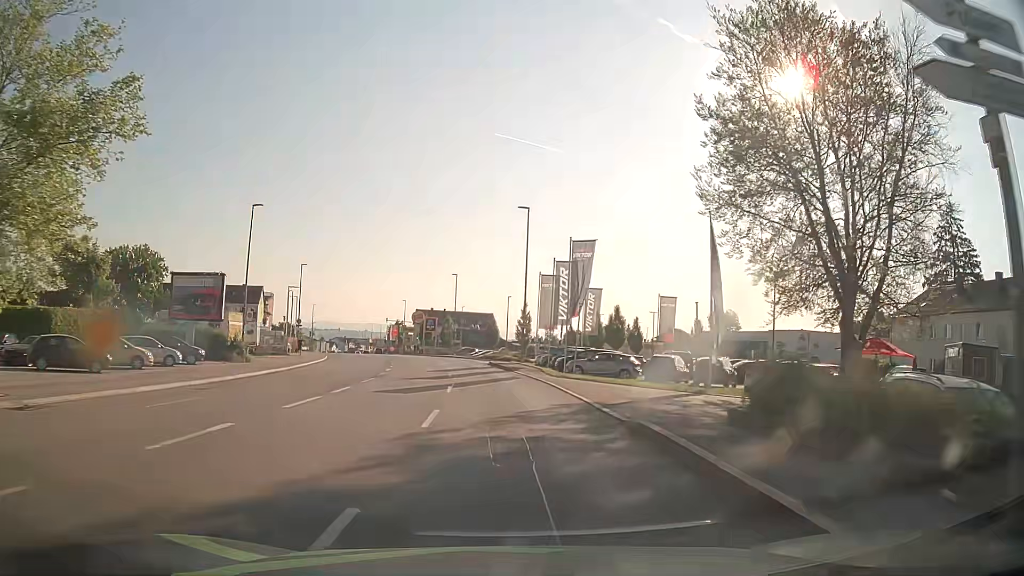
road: tertiary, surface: asphalt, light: Day
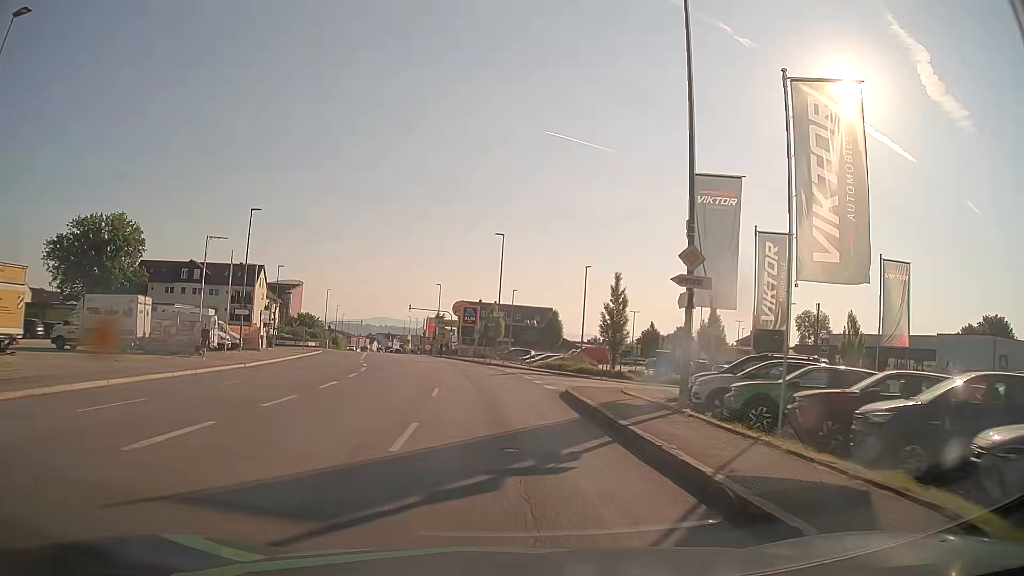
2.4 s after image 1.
(-1.1, +30.4) m; -5°
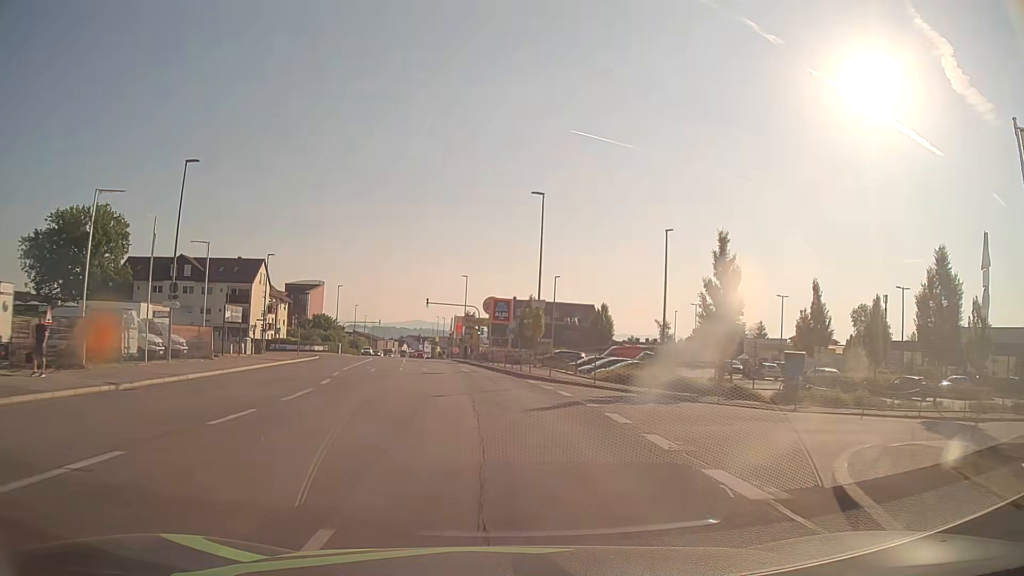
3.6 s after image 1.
(-0.4, +15.3) m; -3°
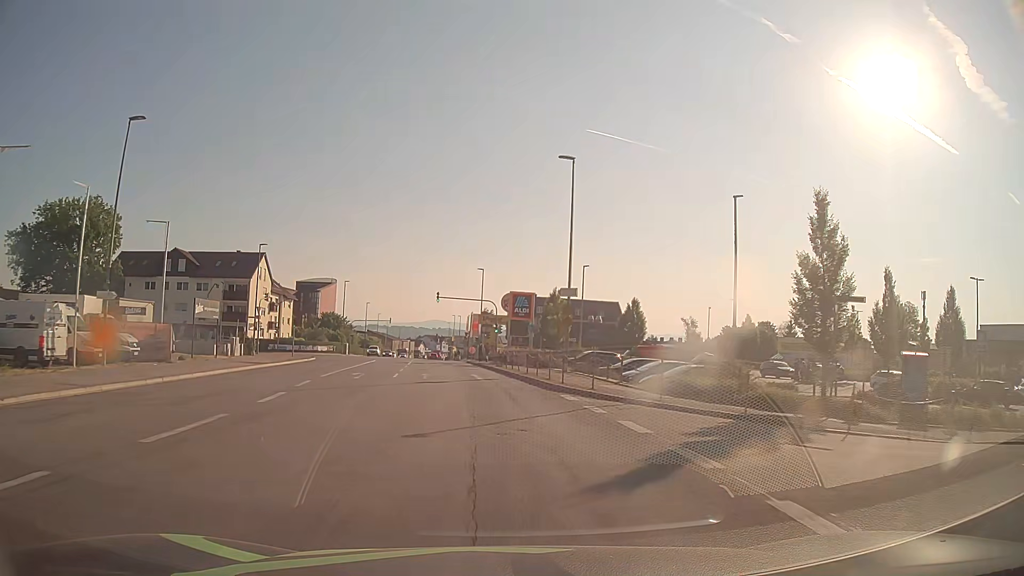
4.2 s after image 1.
(-0.1, +7.6) m; -2°
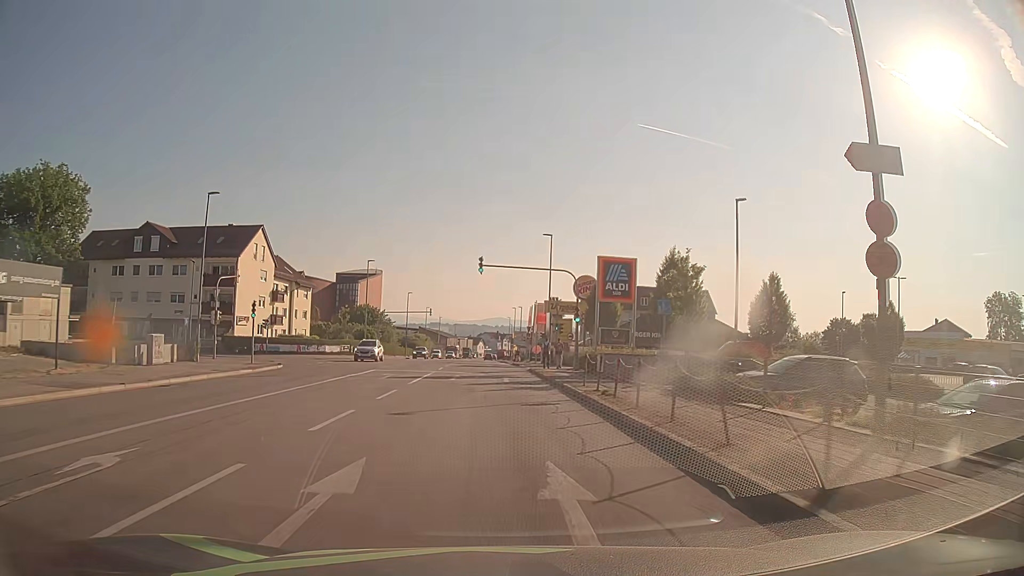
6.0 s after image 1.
(-1.1, +23.0) m; -5°
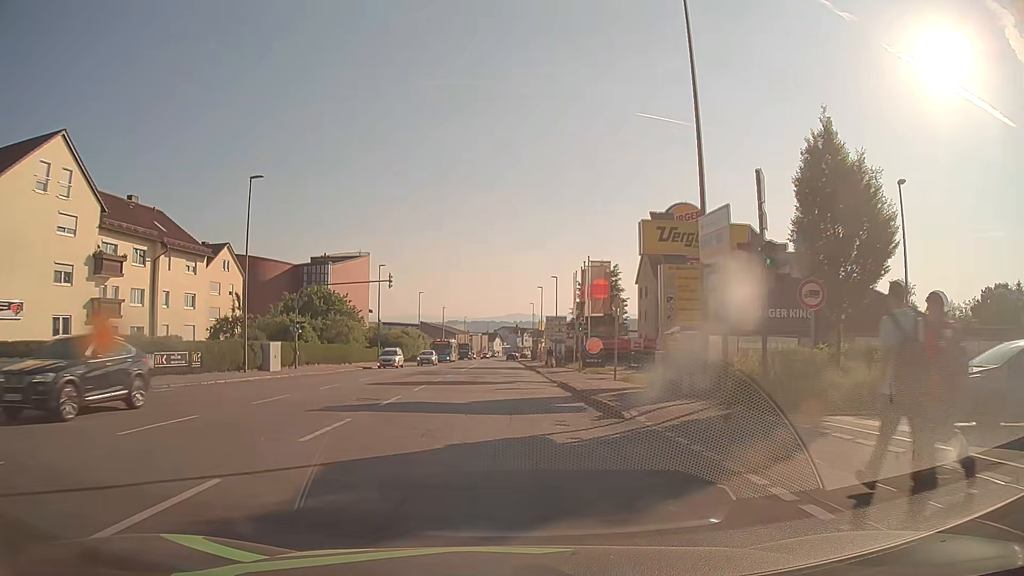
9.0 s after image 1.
(-0.6, +38.6) m; -2°
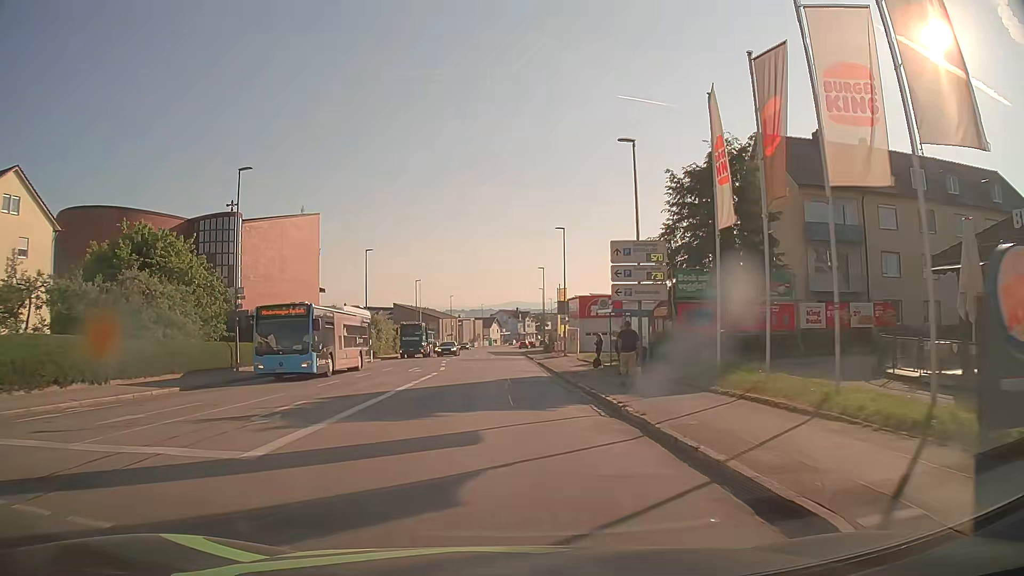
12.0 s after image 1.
(+0.1, +38.7) m; 0°
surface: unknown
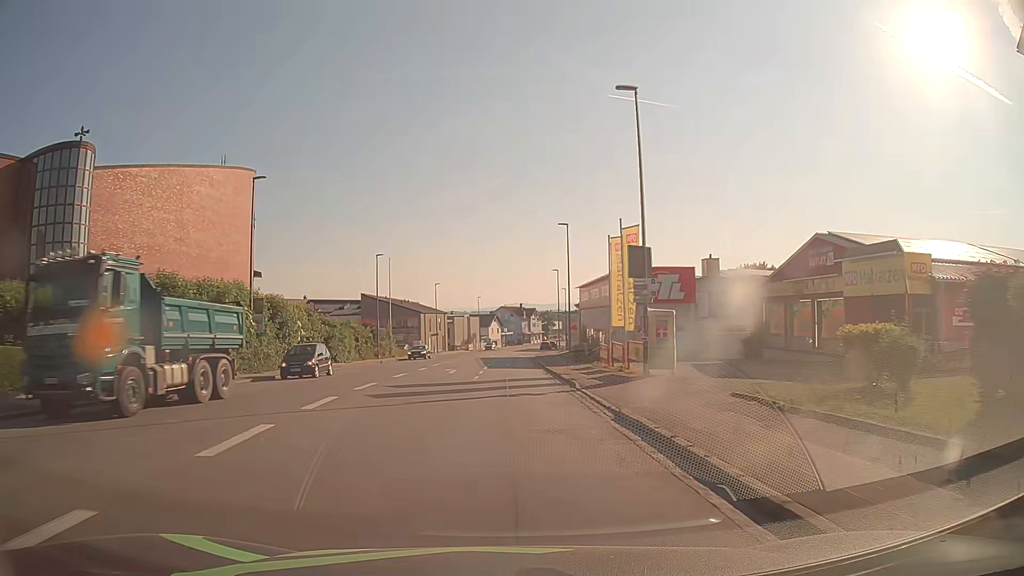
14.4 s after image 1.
(-0.1, +30.9) m; -1°
(0, +10) (0, +20) (0, +30) (0, +40) (+1, +50) (+1, +60) (+1, +70) (+2, +80) (+3, +90) (+4, +100) m
